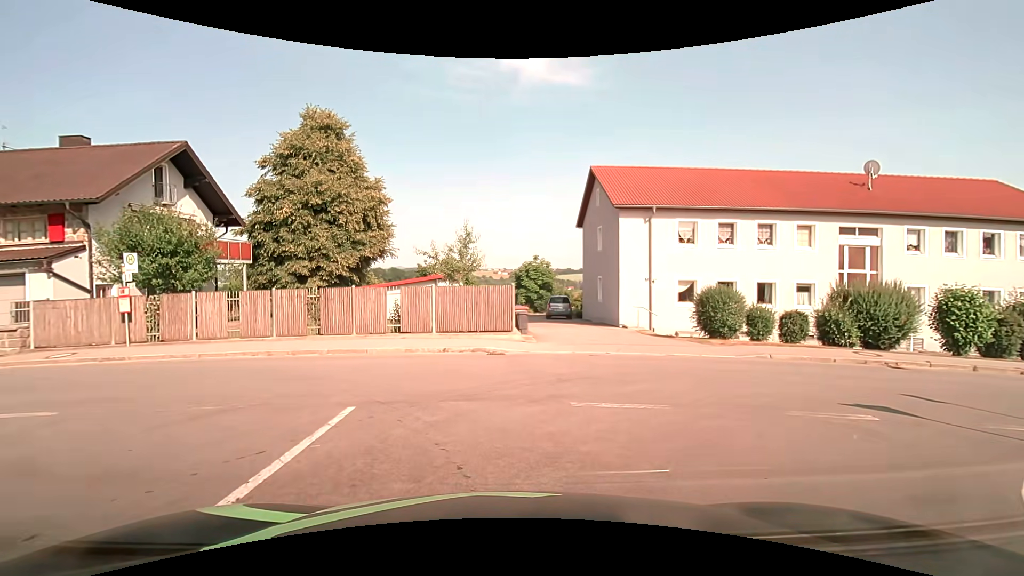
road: tertiary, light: Day
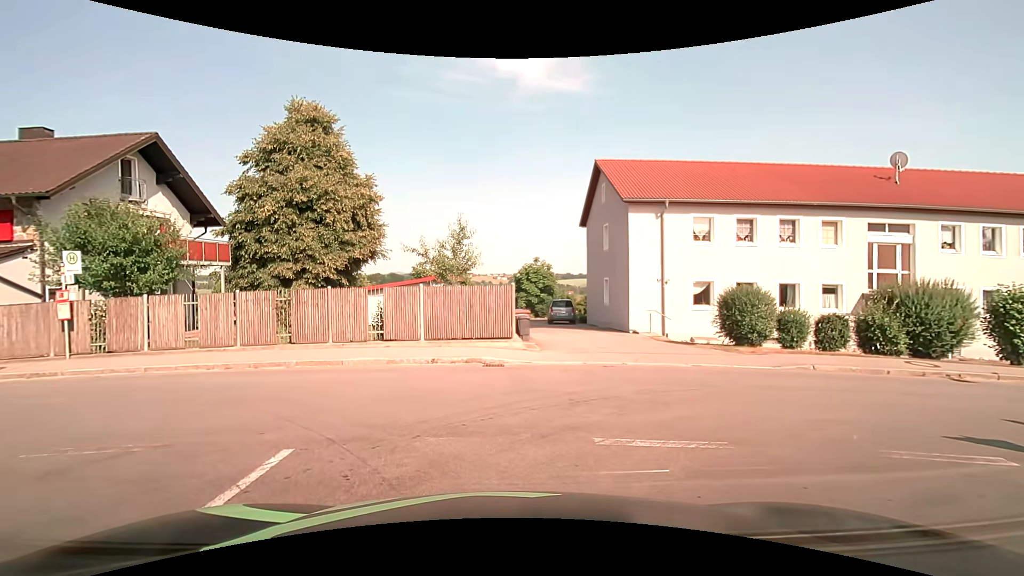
(0.0, +1.9) m; +1°
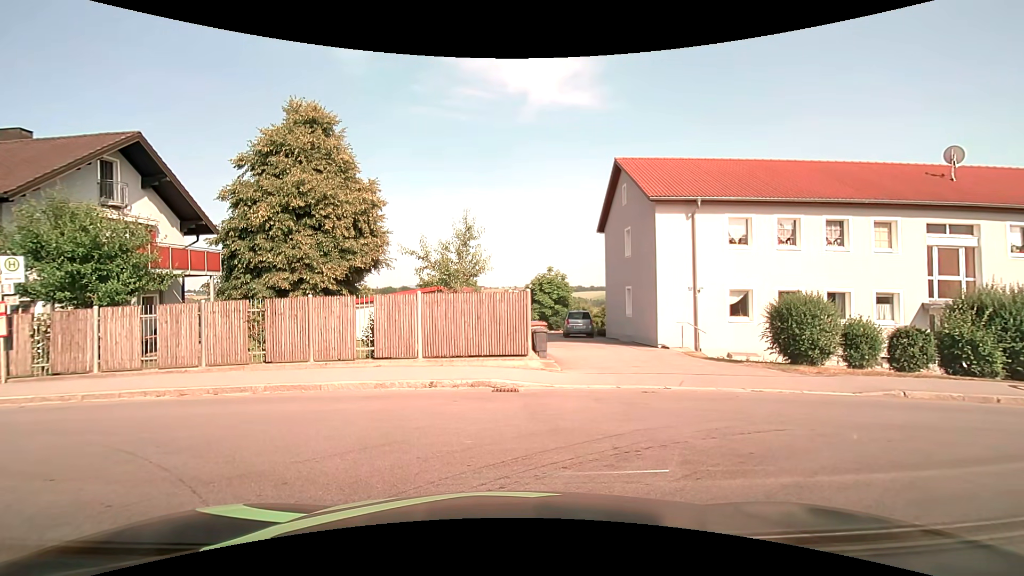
(-0.1, +2.0) m; -2°
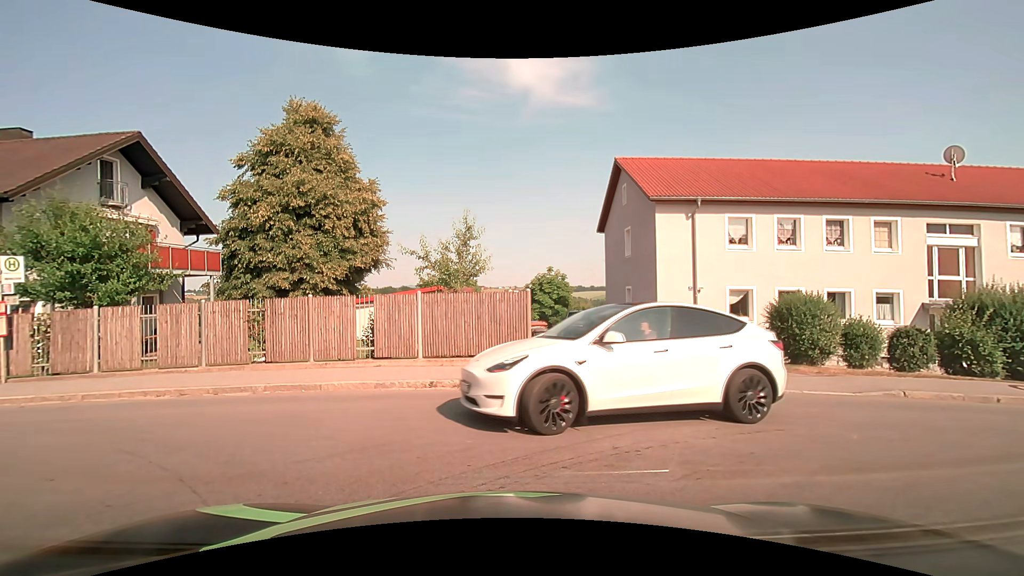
(0.0, 0.0) m; 0°
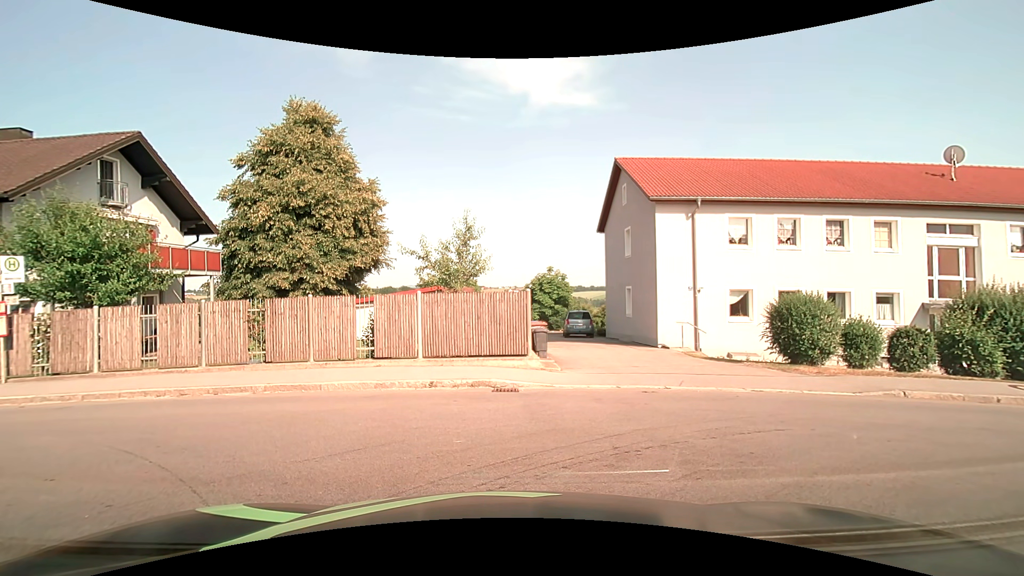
(0.0, 0.0) m; 0°
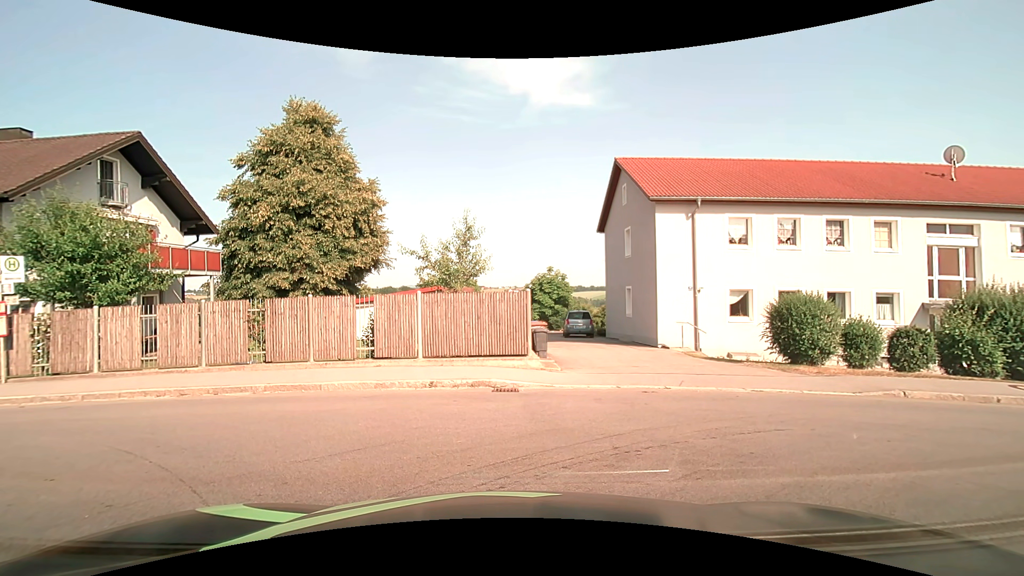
(0.0, 0.0) m; 0°
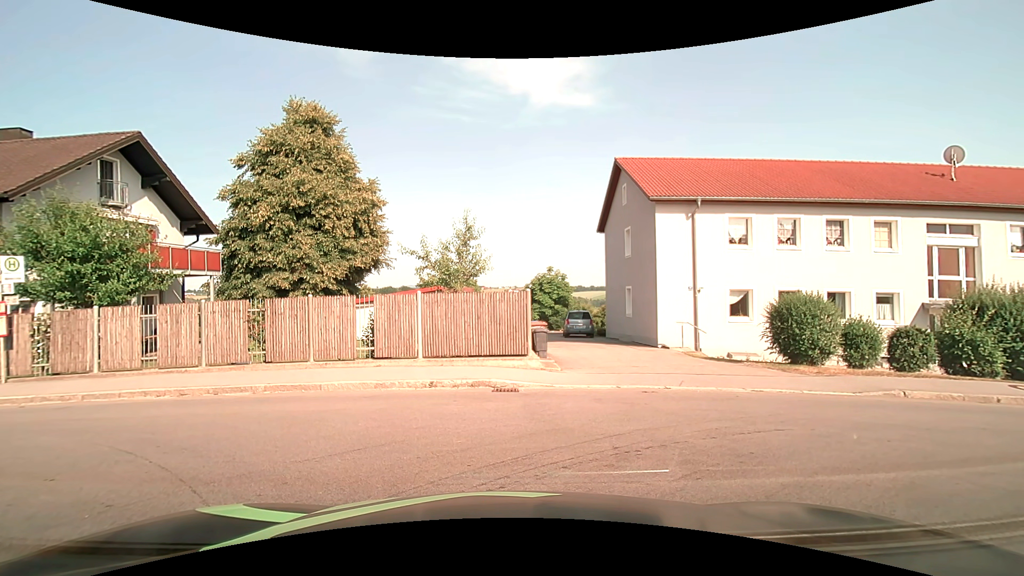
(0.0, 0.0) m; 0°
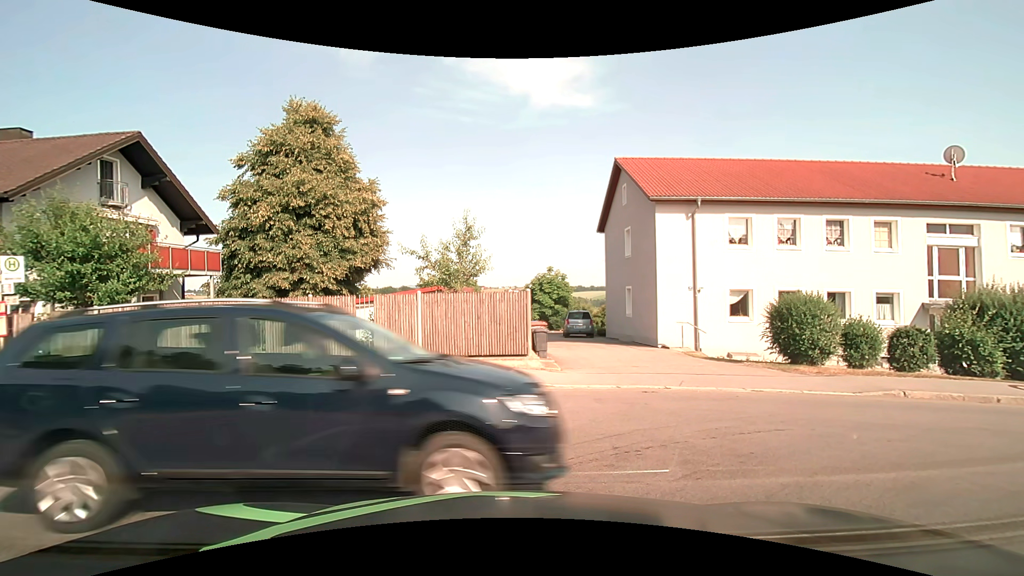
(0.0, 0.0) m; 0°
(-4, +8) (-14, +10) (-24, +11) (-34, +12) (-44, +12) (-54, +13) (-64, +13) (-74, +14) (-84, +15) (-94, +15) m
